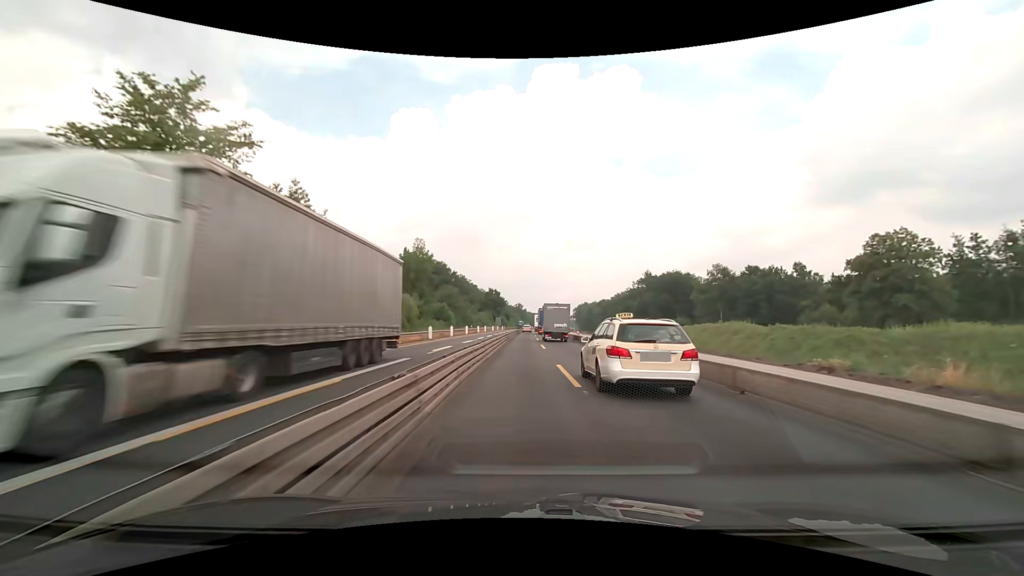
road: motorway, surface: asphalt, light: Day
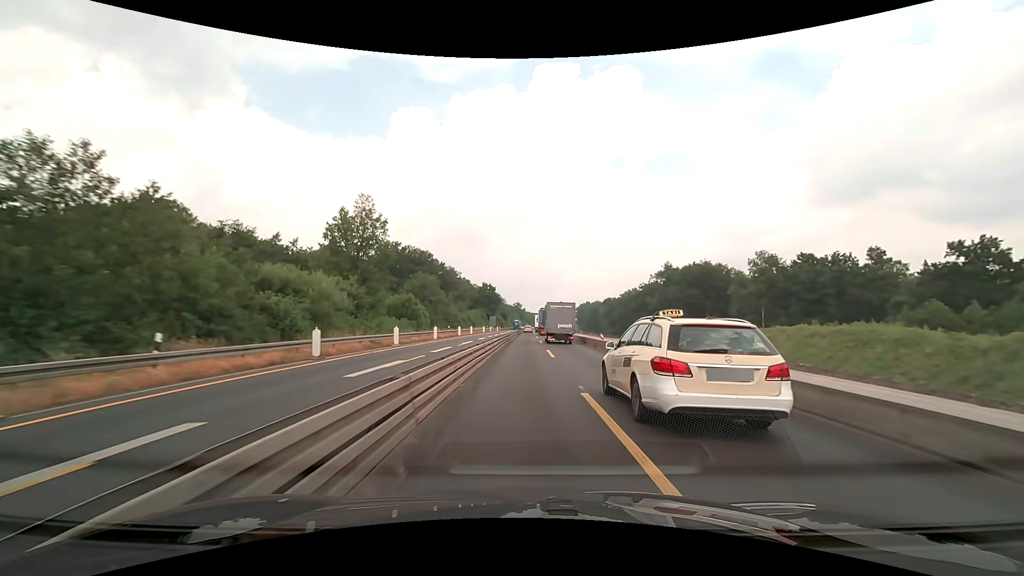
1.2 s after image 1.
(0.0, +25.1) m; 0°
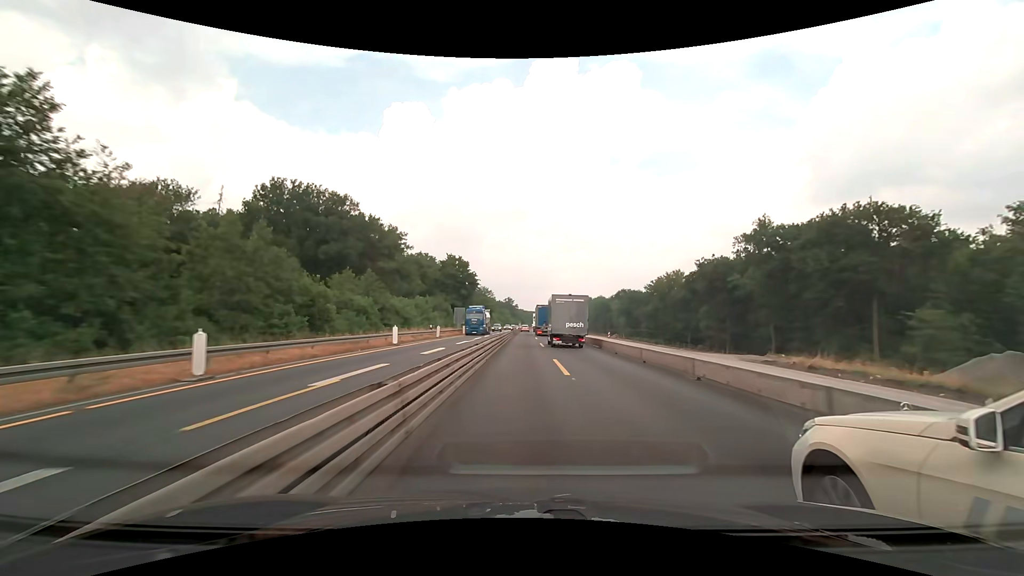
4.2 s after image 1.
(+0.6, +62.7) m; +1°
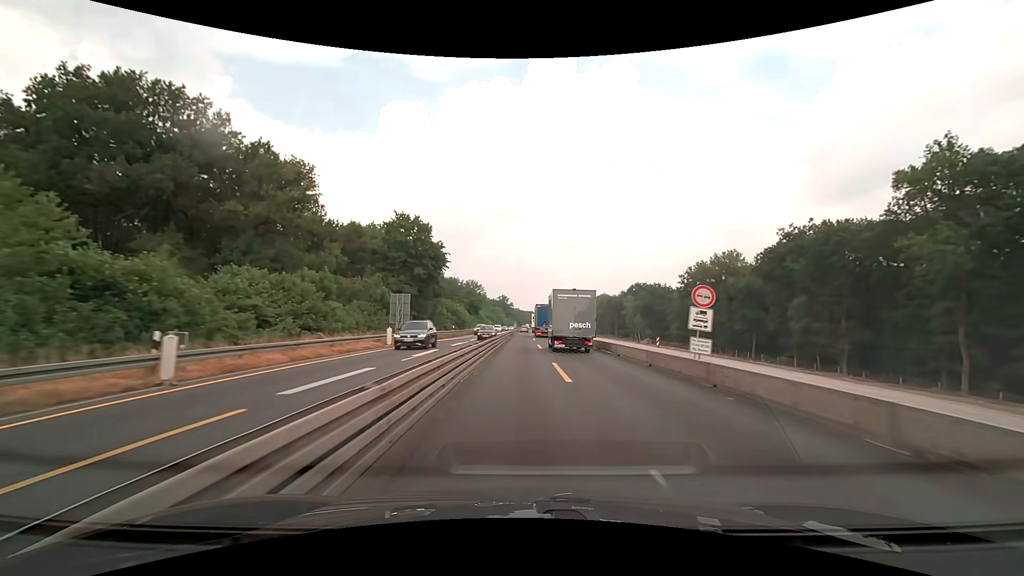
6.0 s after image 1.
(+0.1, +37.6) m; 0°
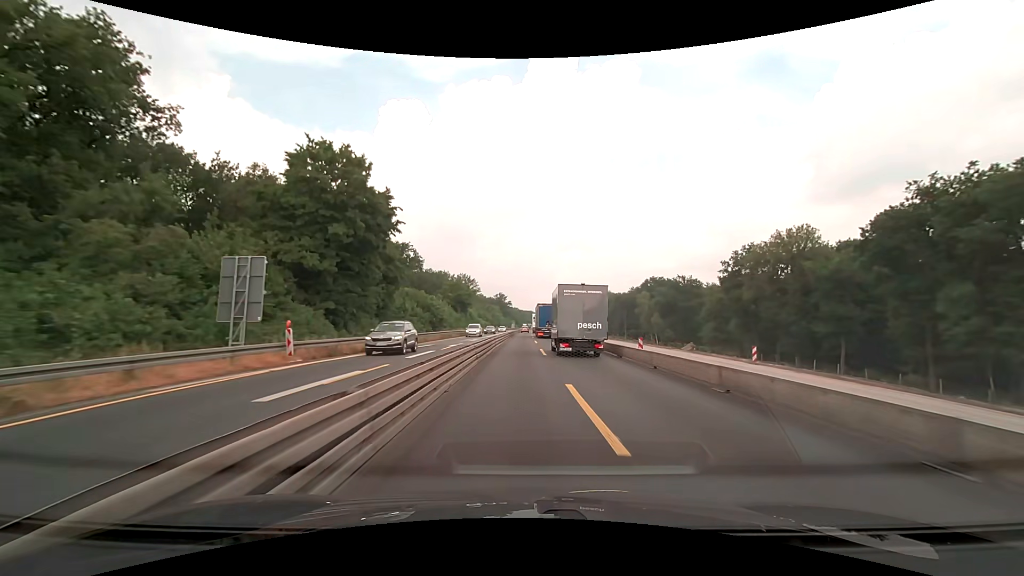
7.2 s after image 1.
(0.0, +25.0) m; 0°
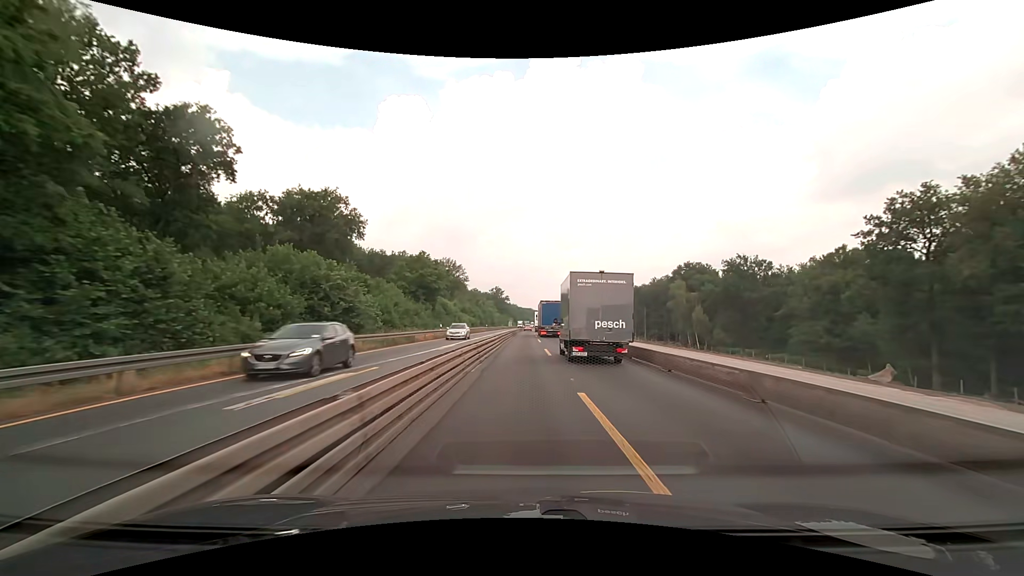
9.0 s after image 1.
(0.0, +37.6) m; 0°
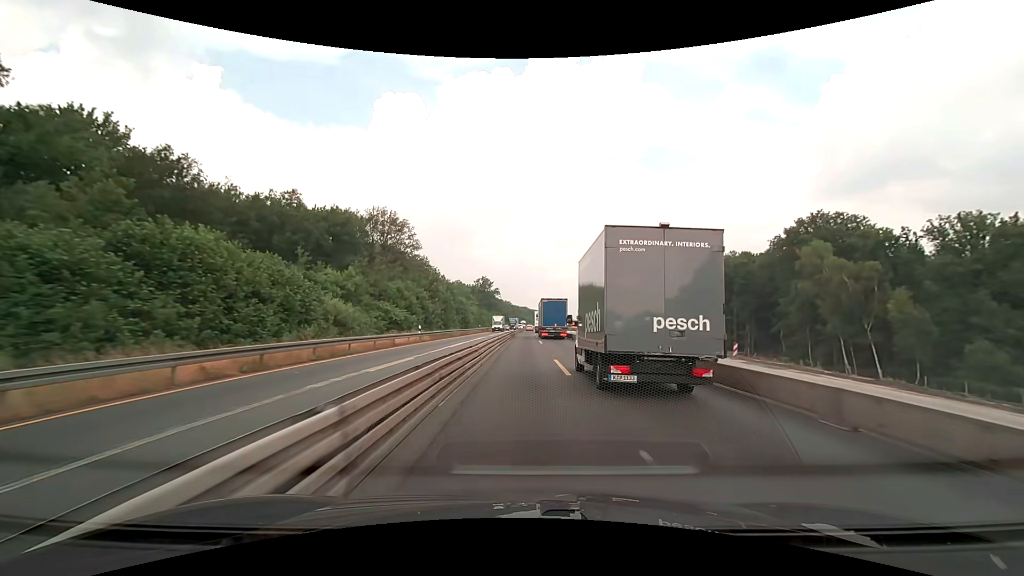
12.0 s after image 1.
(+0.5, +62.8) m; +1°
